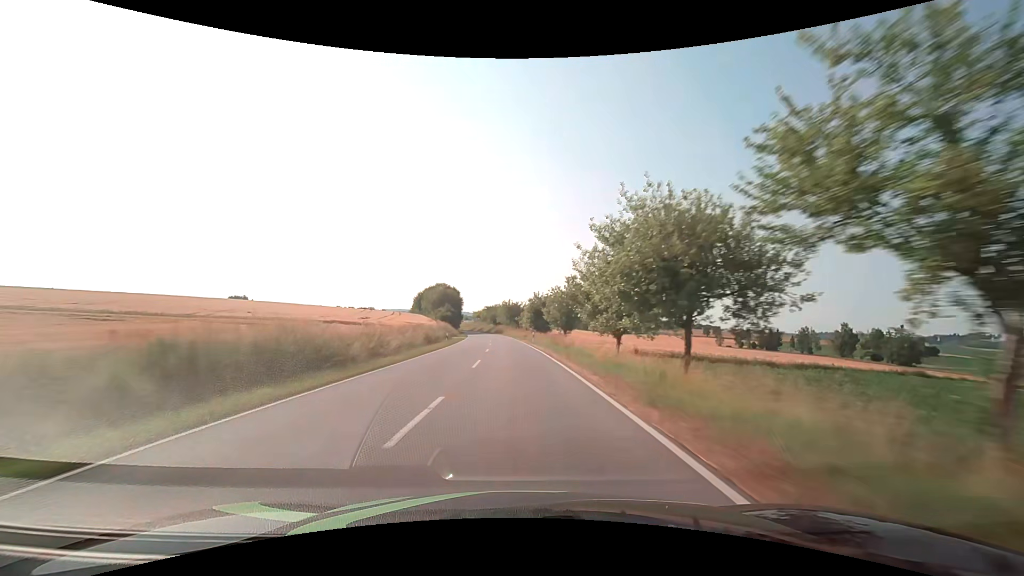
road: secondary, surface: asphalt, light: Day
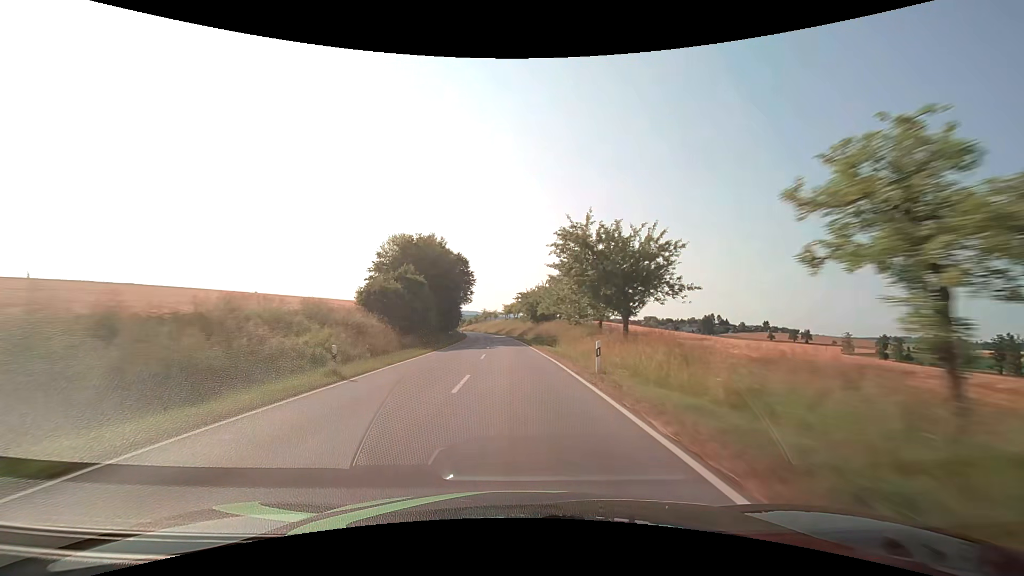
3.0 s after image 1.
(-3.4, +79.0) m; -5°
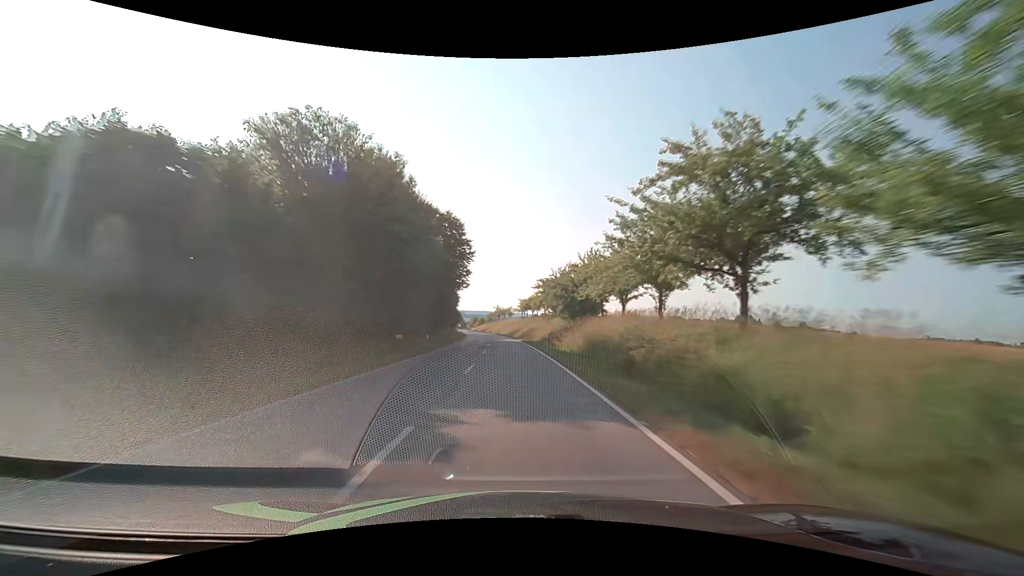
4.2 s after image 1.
(-0.6, +31.7) m; -2°
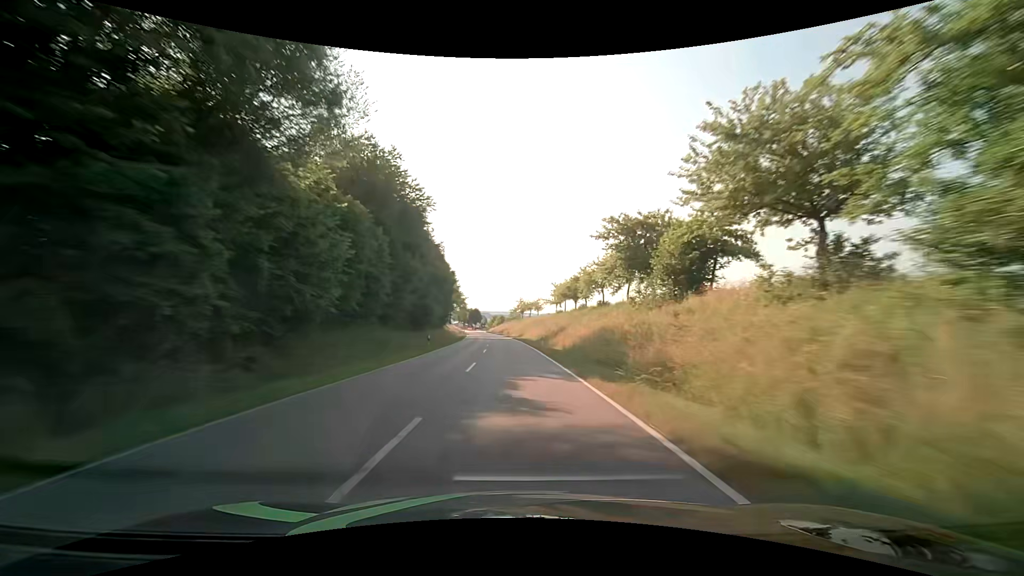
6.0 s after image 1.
(-1.2, +47.4) m; -3°
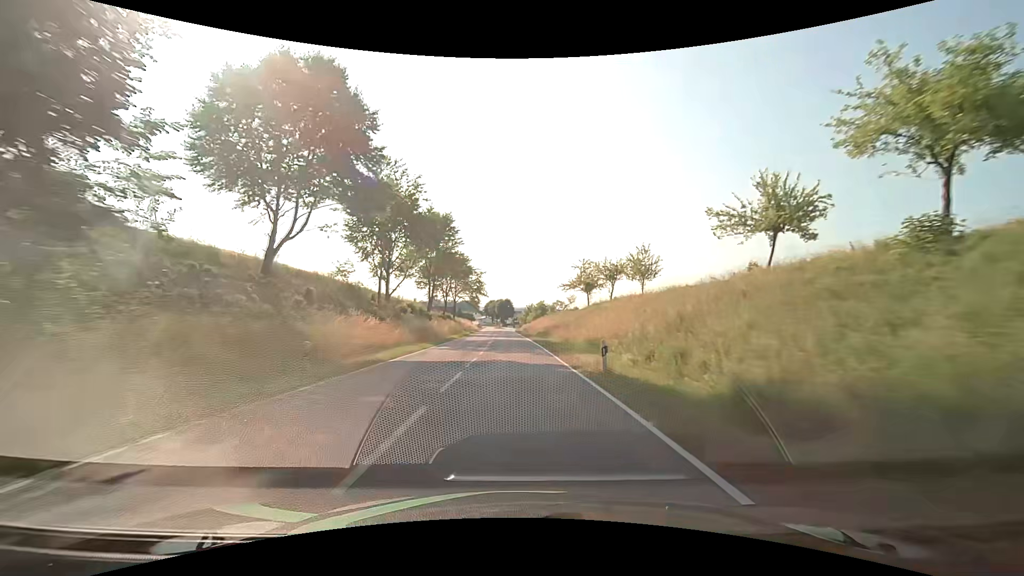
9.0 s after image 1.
(-2.7, +71.4) m; -4°
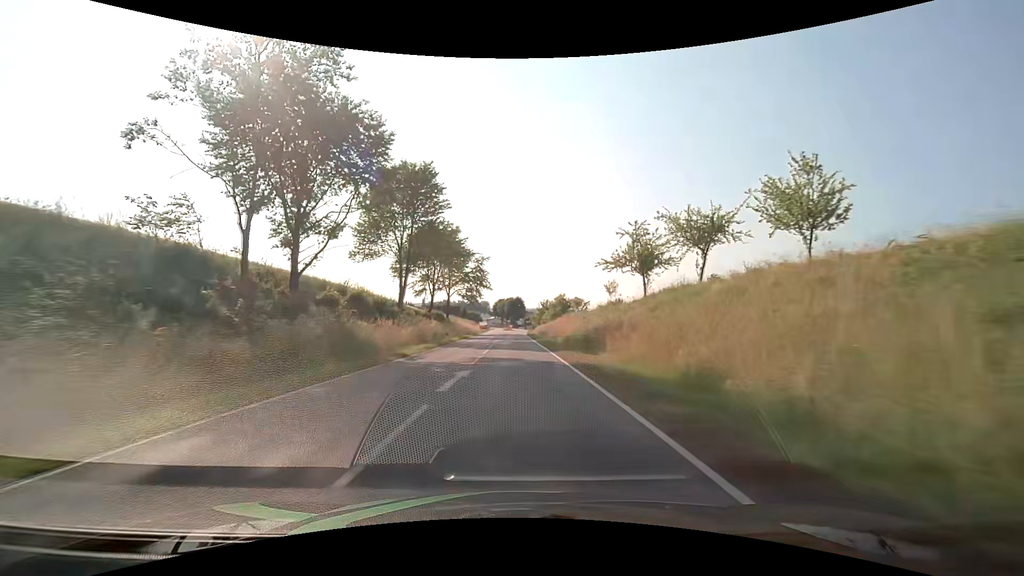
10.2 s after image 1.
(-0.3, +23.6) m; -1°
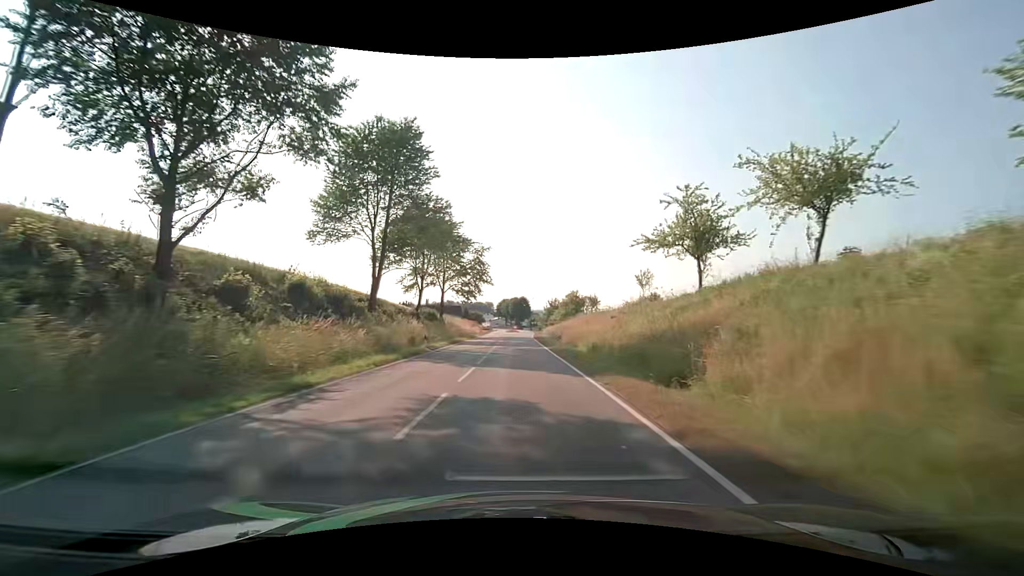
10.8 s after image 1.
(-0.1, +11.0) m; -1°
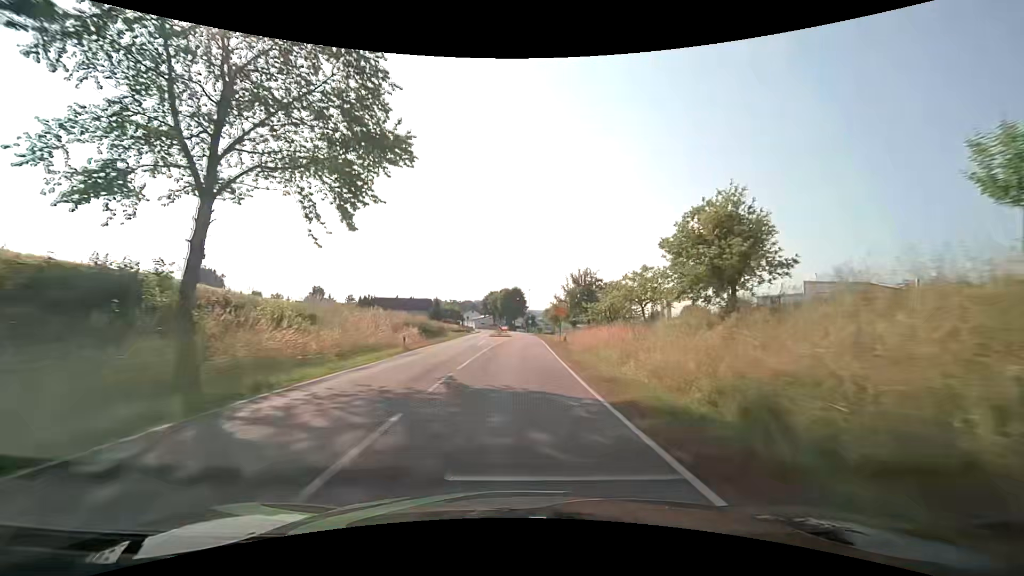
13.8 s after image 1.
(+0.3, +50.9) m; +1°
(0, +10) (0, +20) (0, +30) (0, +40) (+1, +50) (+1, +60) (+1, +70) (0, +80) (0, +90) (0, +100) m
